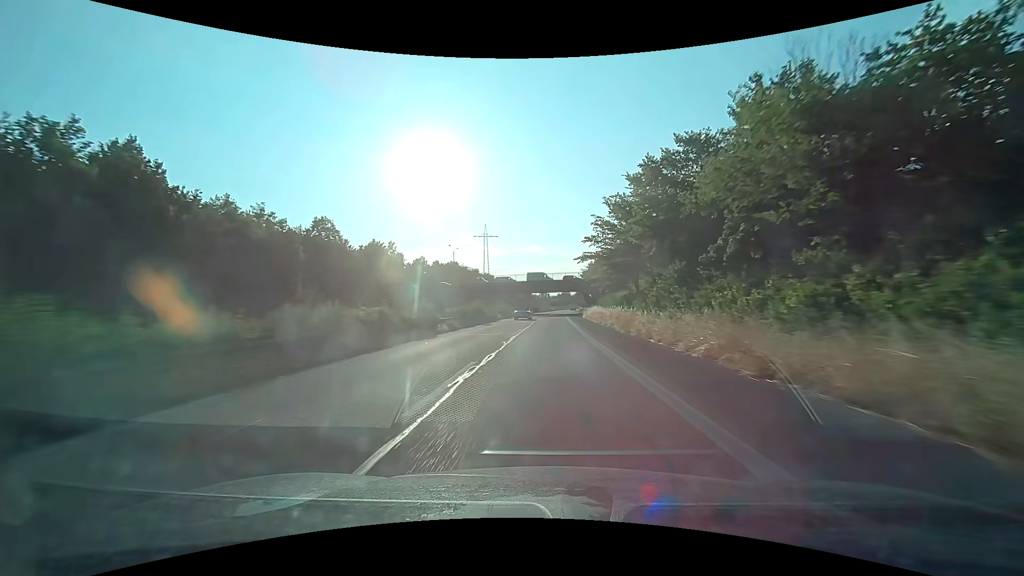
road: trunk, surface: asphalt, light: Day
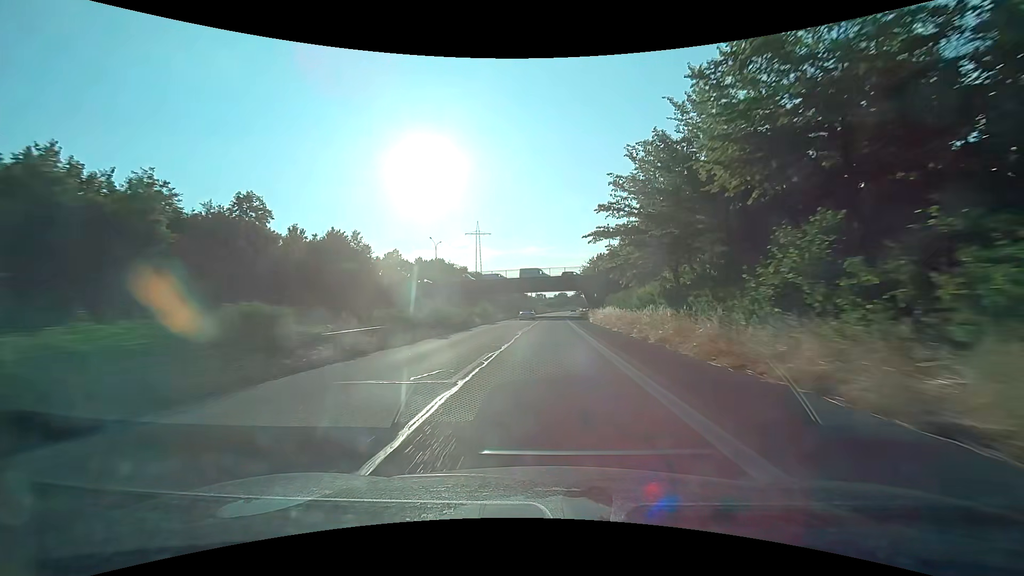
(+0.1, +15.3) m; +1°
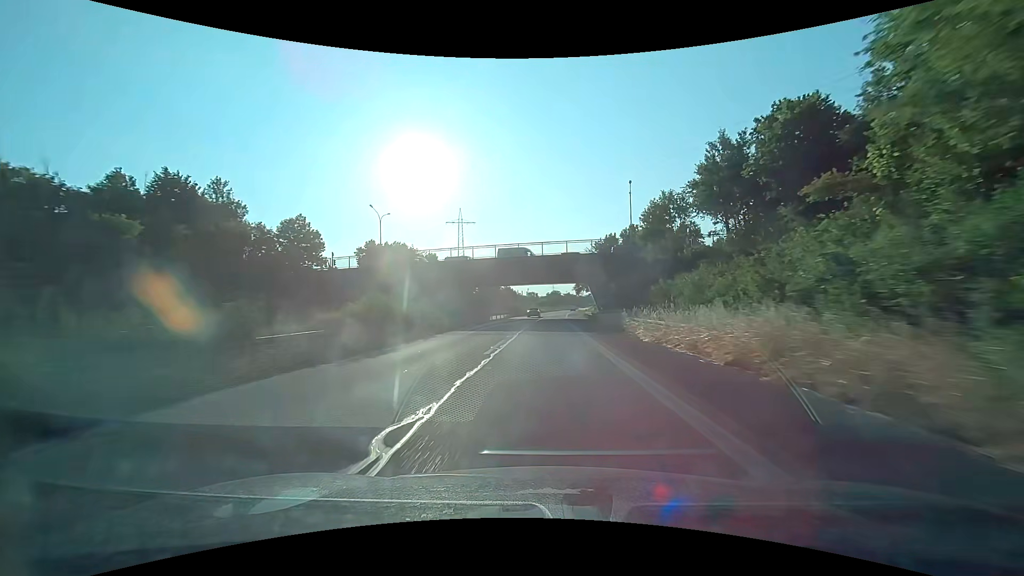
(+0.2, +30.6) m; +1°
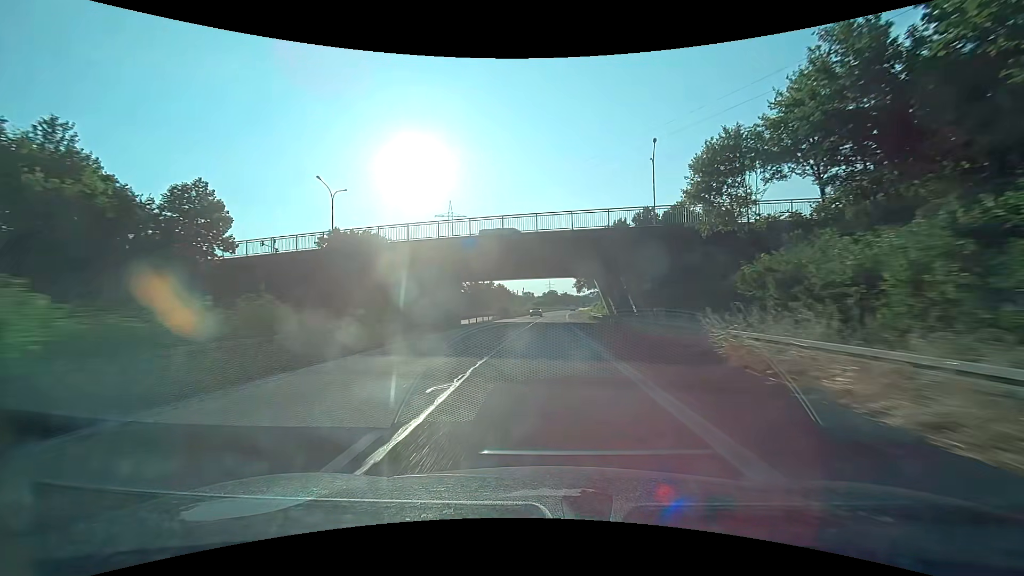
(+0.1, +15.3) m; 0°
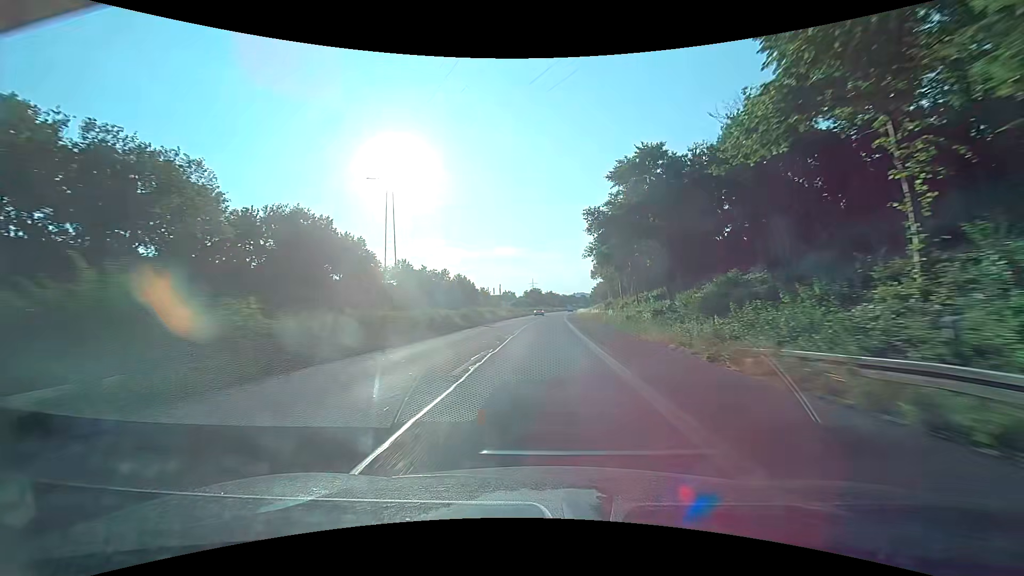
(+0.8, +61.2) m; +1°
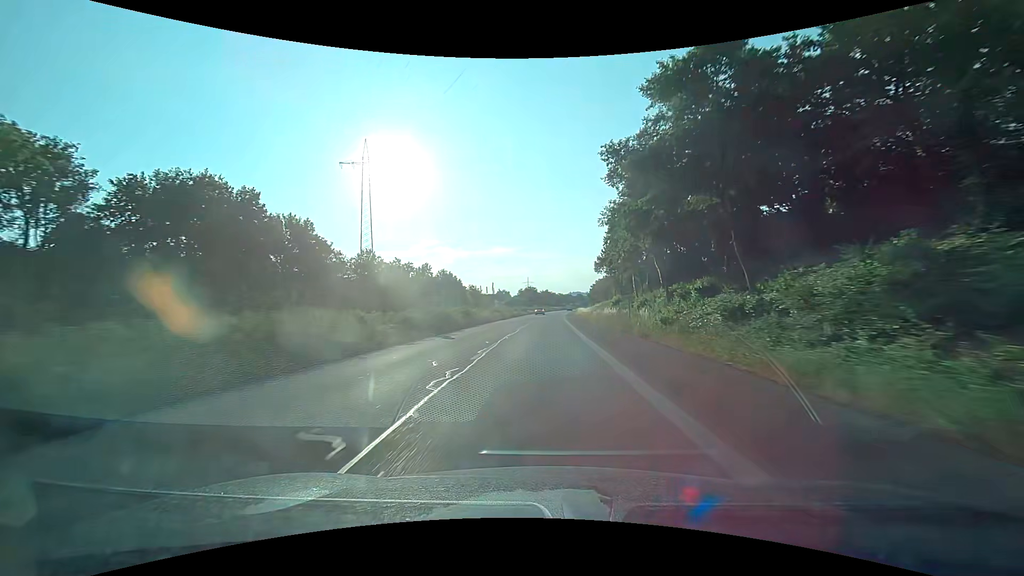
(+0.1, +15.3) m; +1°
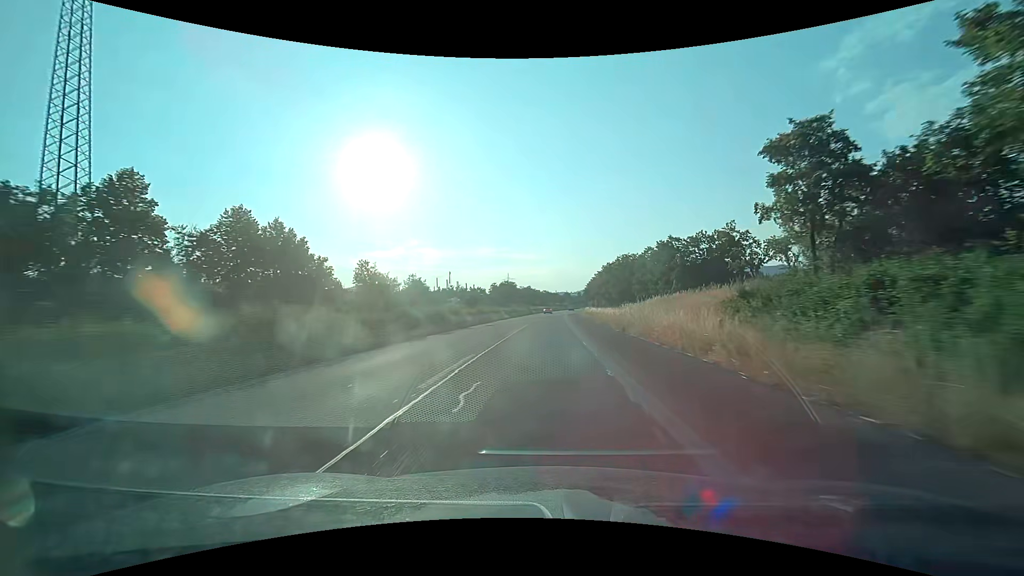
(+1.3, +76.5) m; +2°
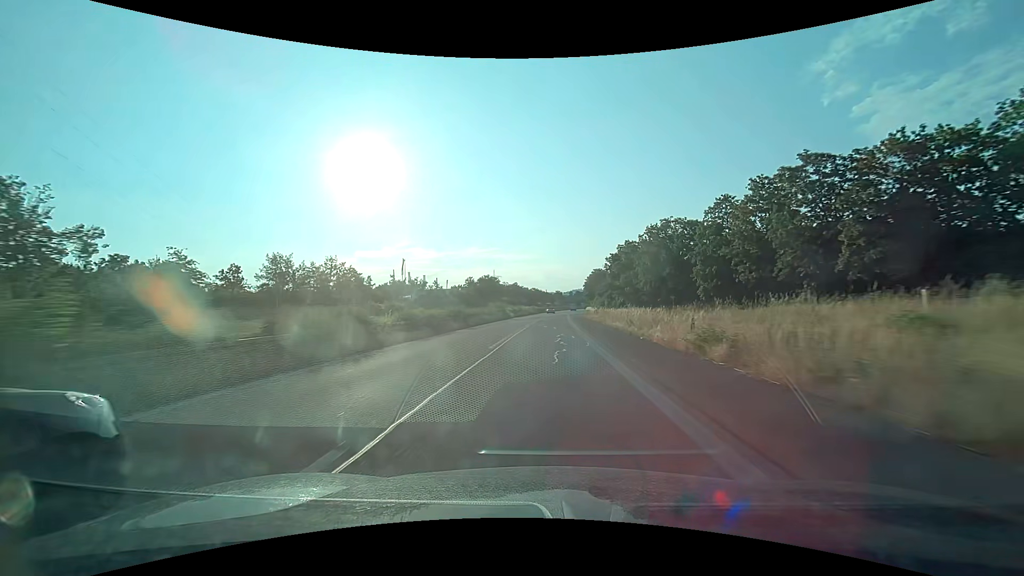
(+0.4, +45.9) m; +1°
(0, +10) (0, +20) (0, +30) (0, +40) (+1, +50) (+1, +60) (+2, +70) (+2, +80) (+3, +90) (+3, +100) m
